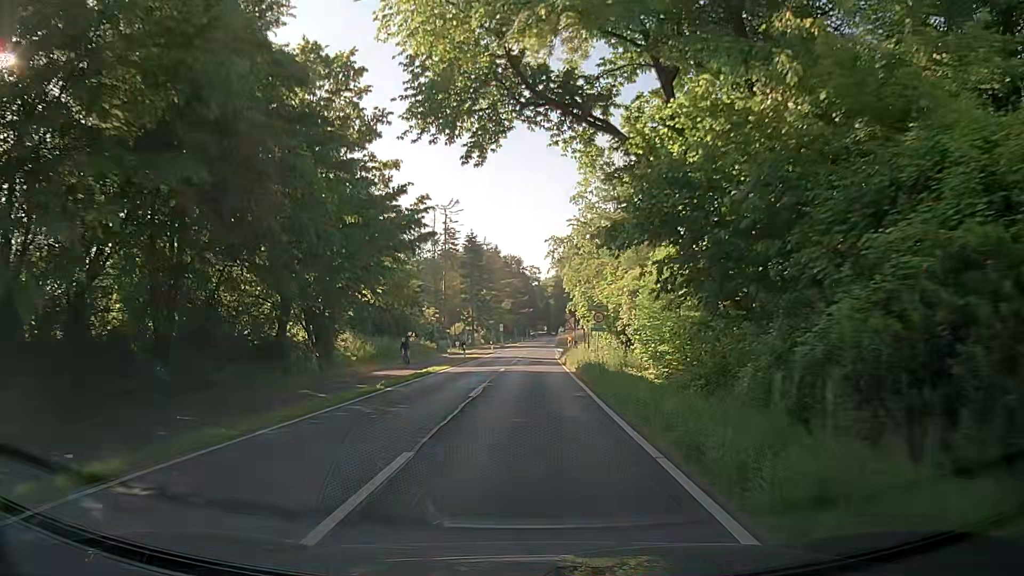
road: secondary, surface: asphalt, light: Day
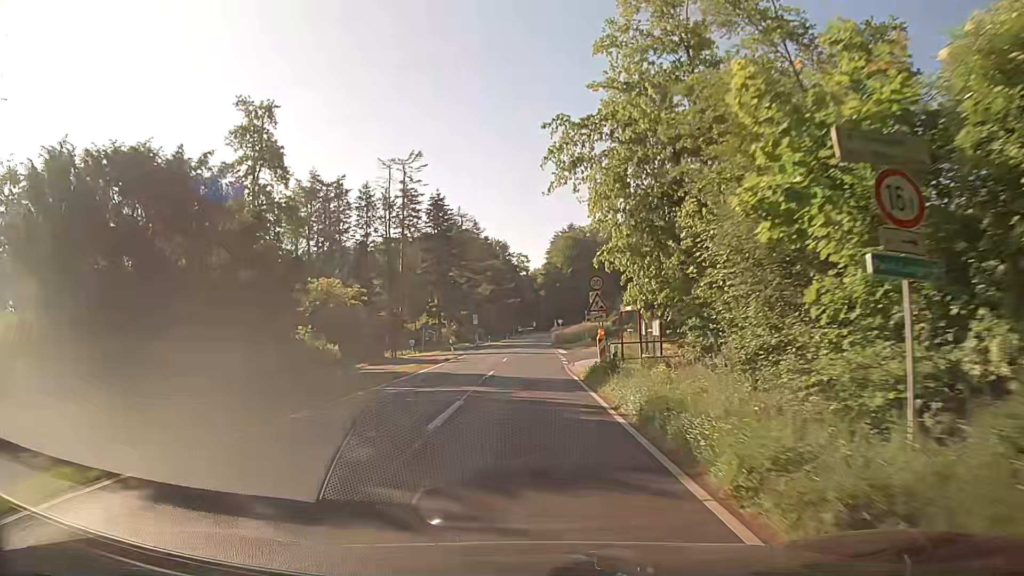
(+0.3, +30.5) m; +1°
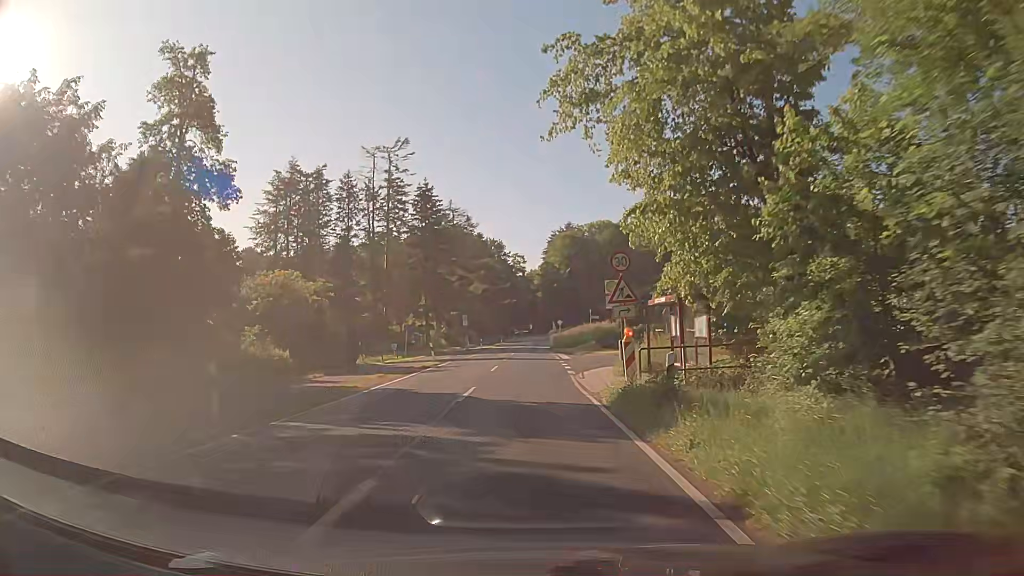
(+0.1, +7.6) m; +1°
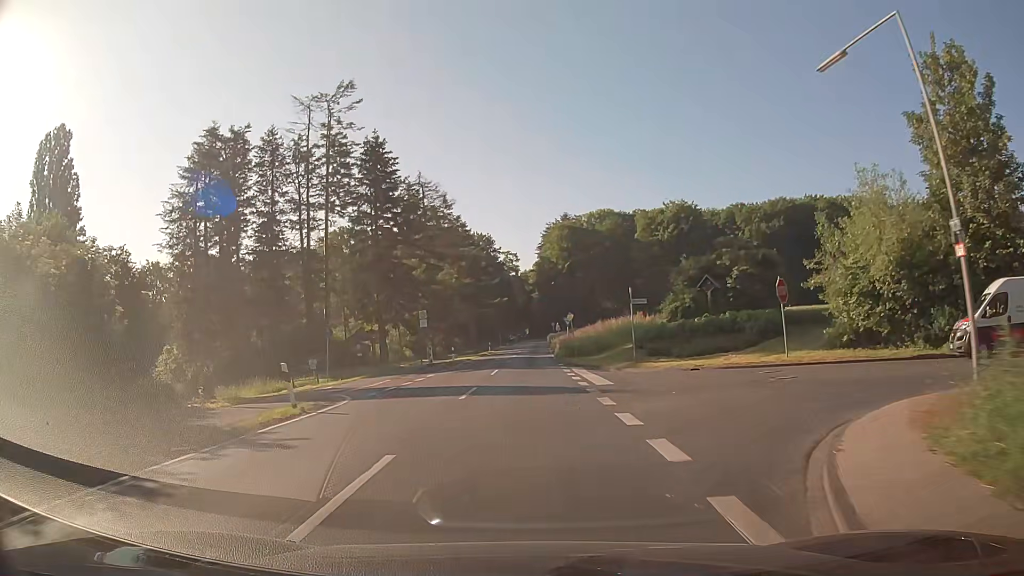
(+0.1, +22.9) m; +1°
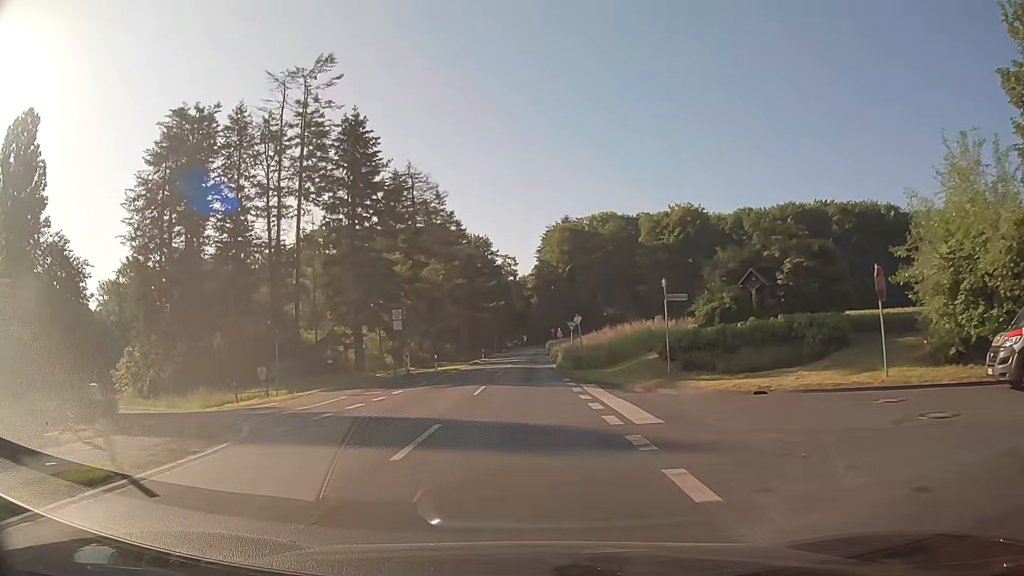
(0.0, +7.6) m; -1°
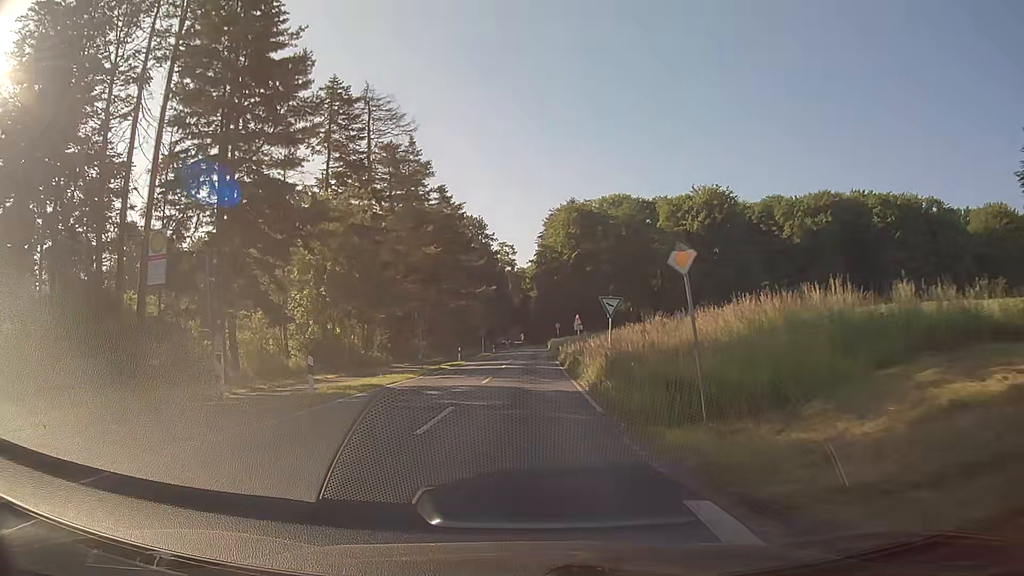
(+0.2, +22.7) m; +1°
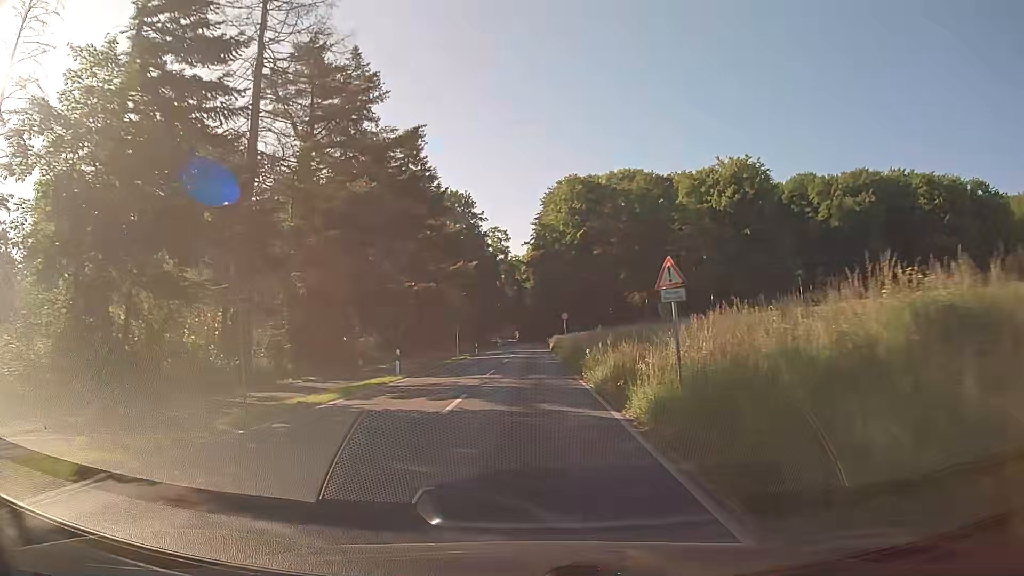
(0.0, +22.7) m; 0°
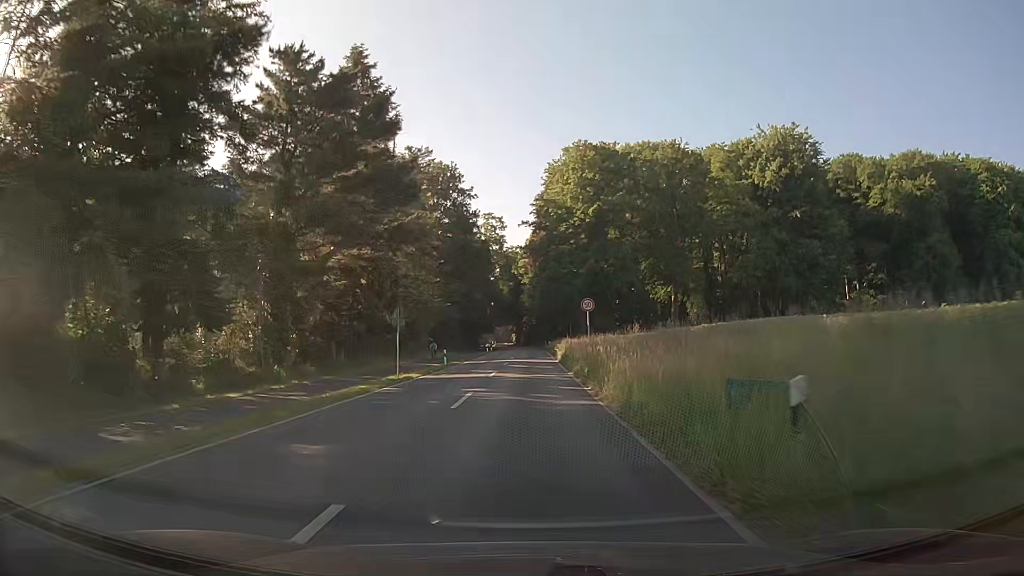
(+0.1, +22.8) m; 0°
